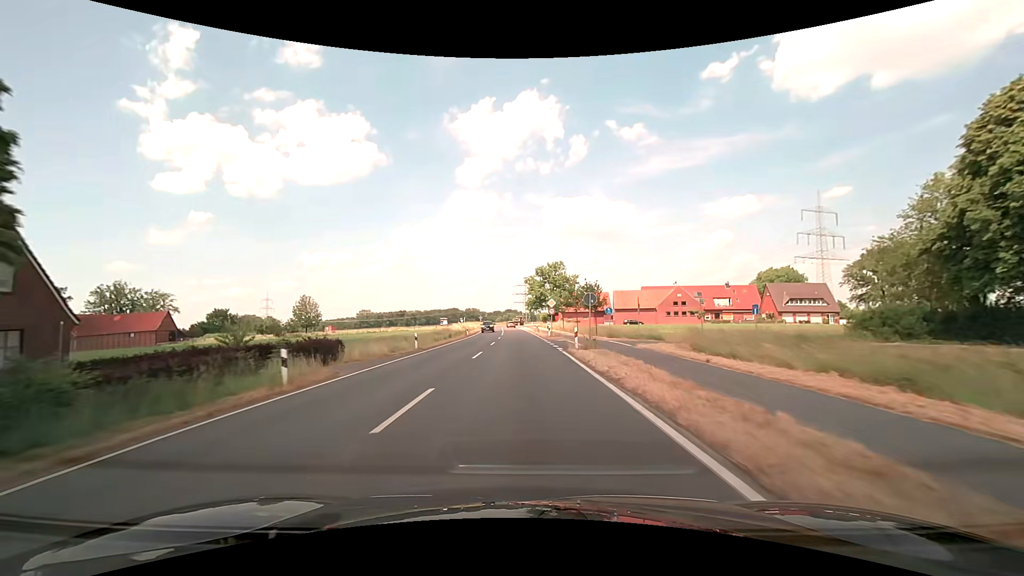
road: secondary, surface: asphalt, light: Day
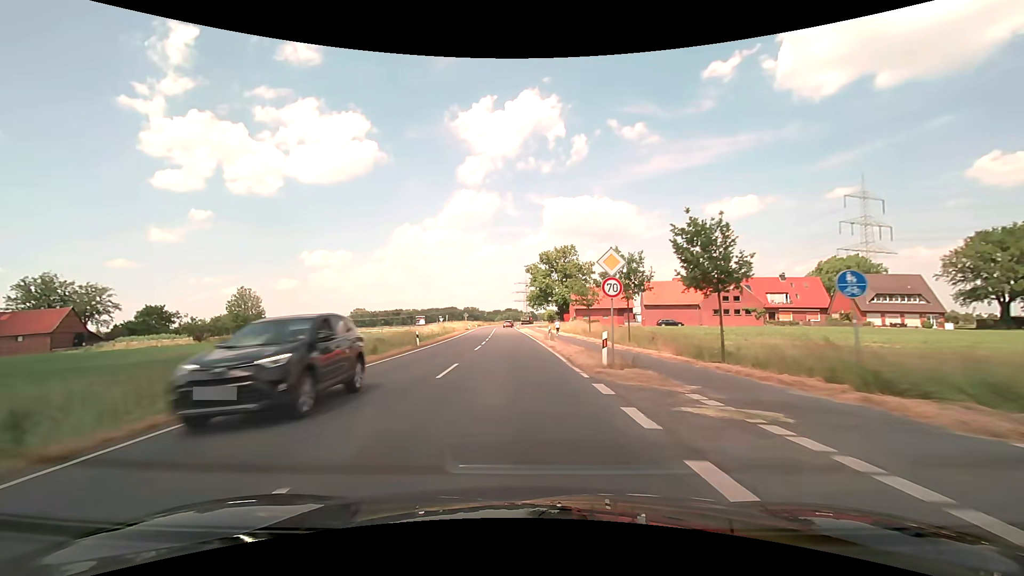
(+0.1, +29.8) m; 0°
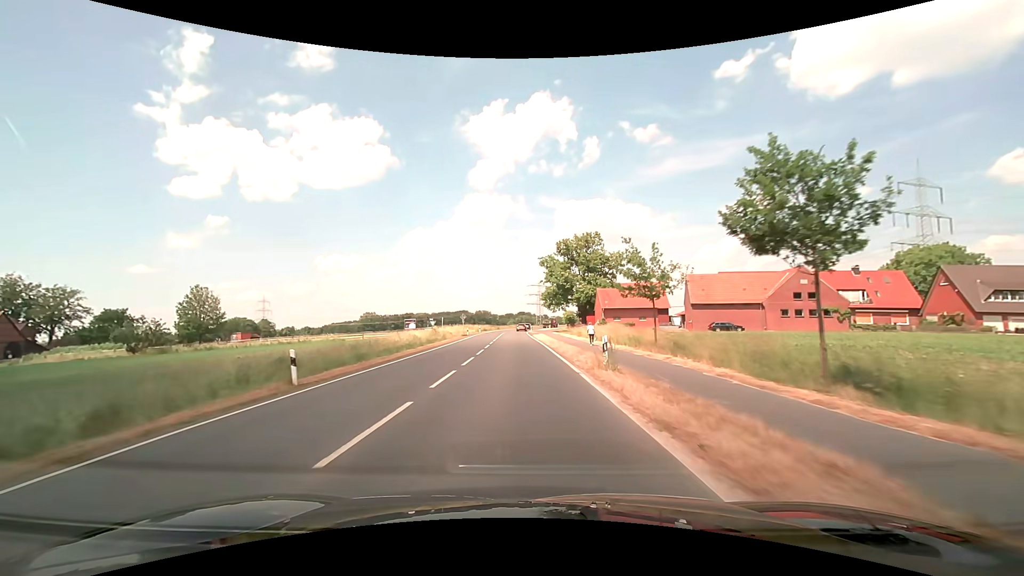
(-0.2, +19.4) m; -2°
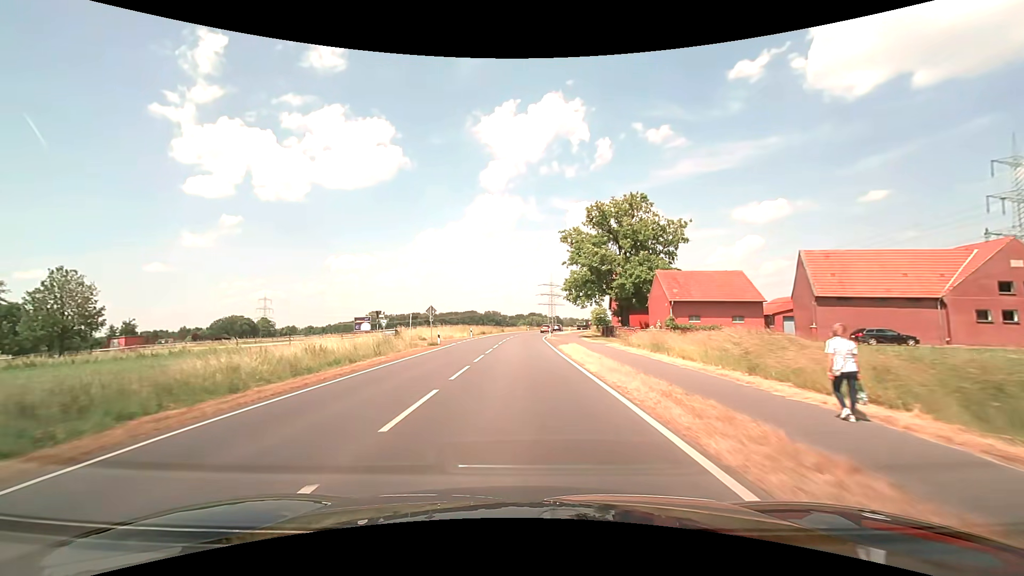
(-0.4, +28.7) m; -1°
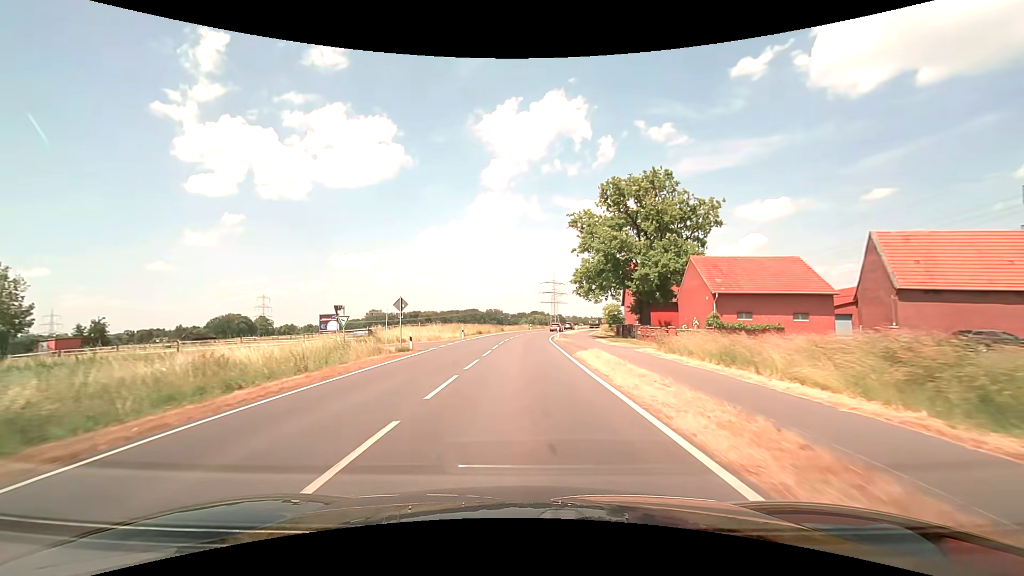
(0.0, +9.5) m; 0°
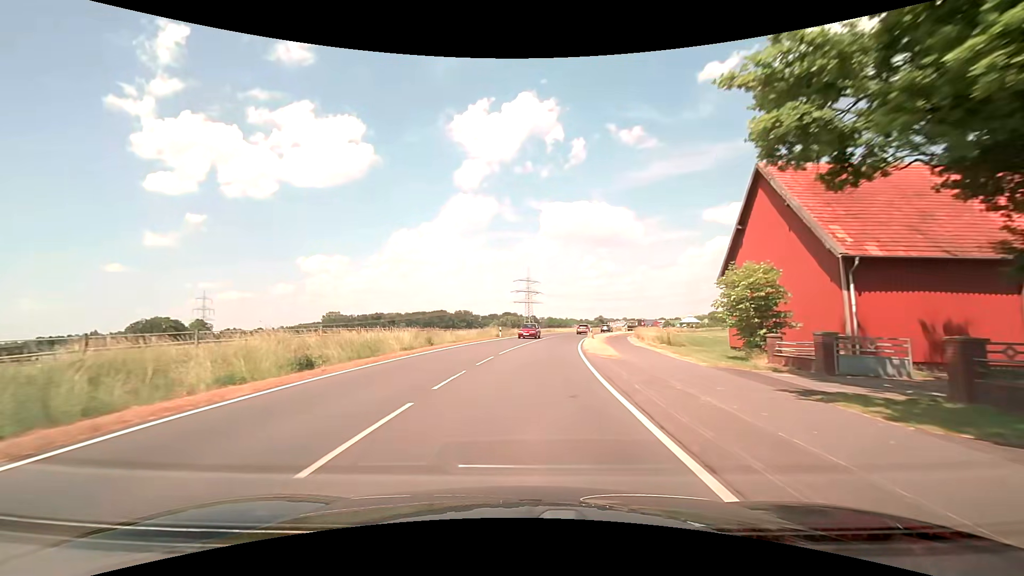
(+0.8, +46.5) m; +3°
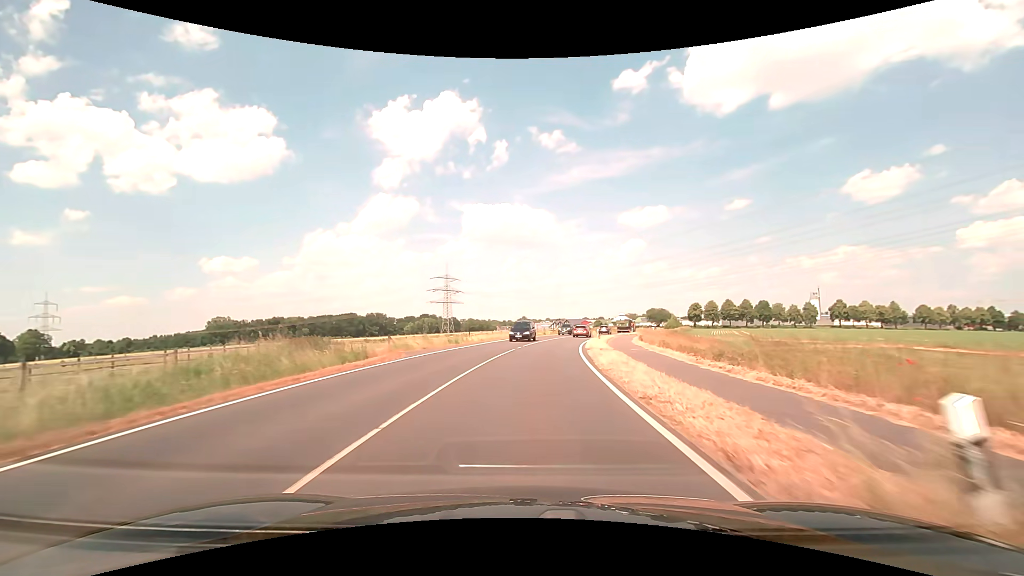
(+3.4, +45.3) m; +9°
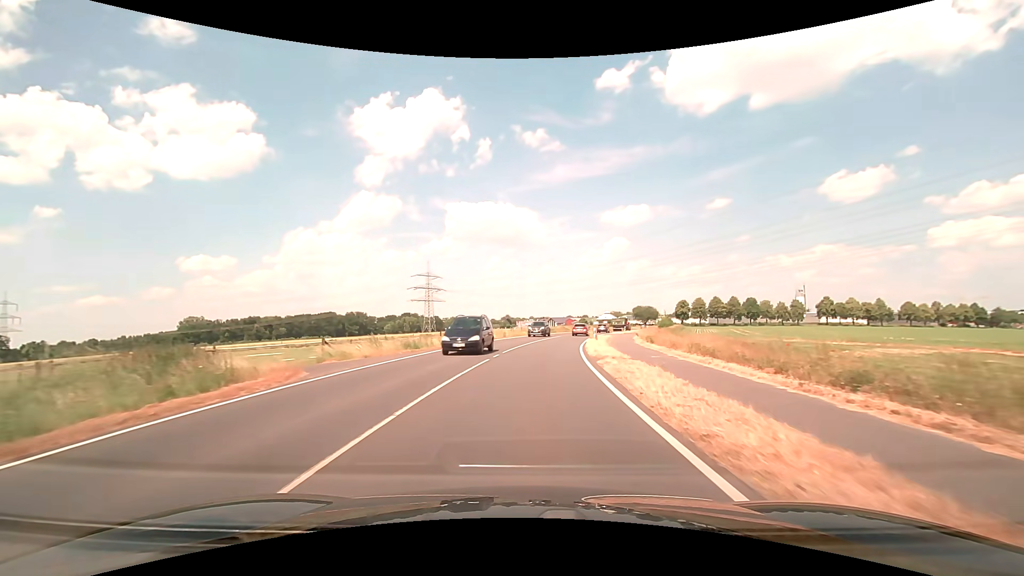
(+0.1, +9.0) m; +2°
(0, +10) (+1, +20) (+2, +30) (+3, +40) (+4, +50) (+6, +60) (+9, +69) (+12, +79) (+15, +88) (+18, +98) m
